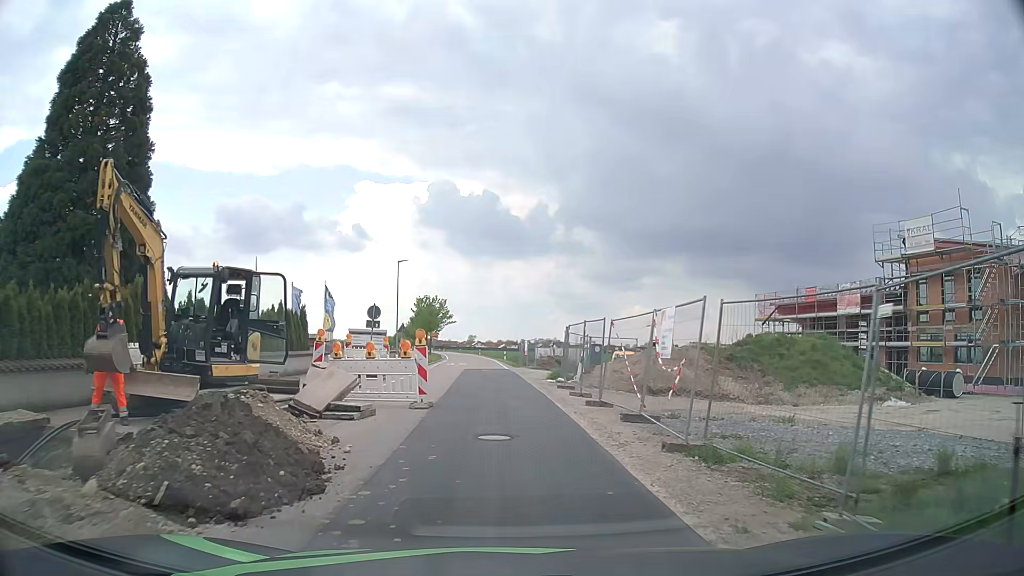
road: tertiary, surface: asphalt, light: Day
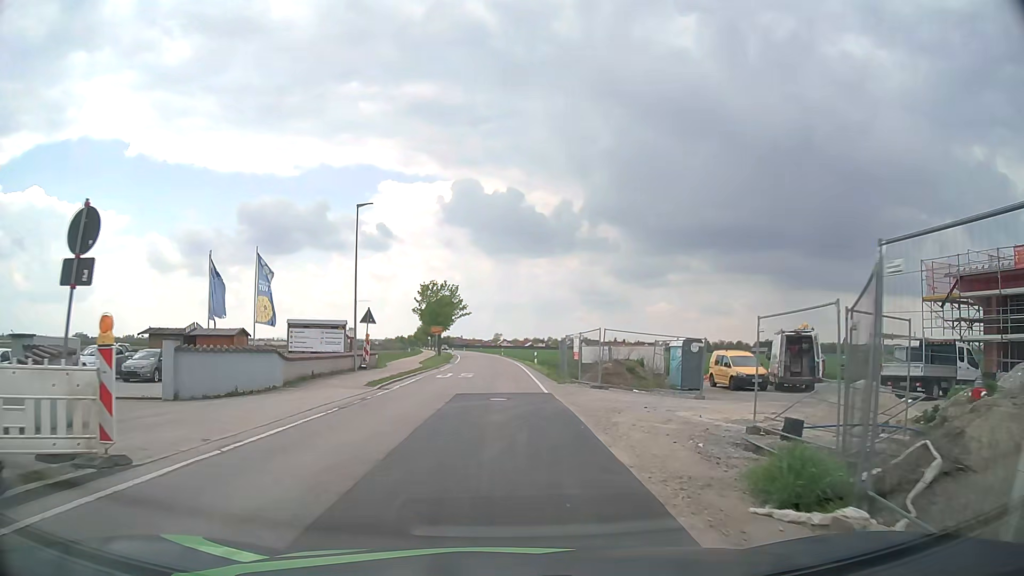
(-0.2, +21.6) m; -3°
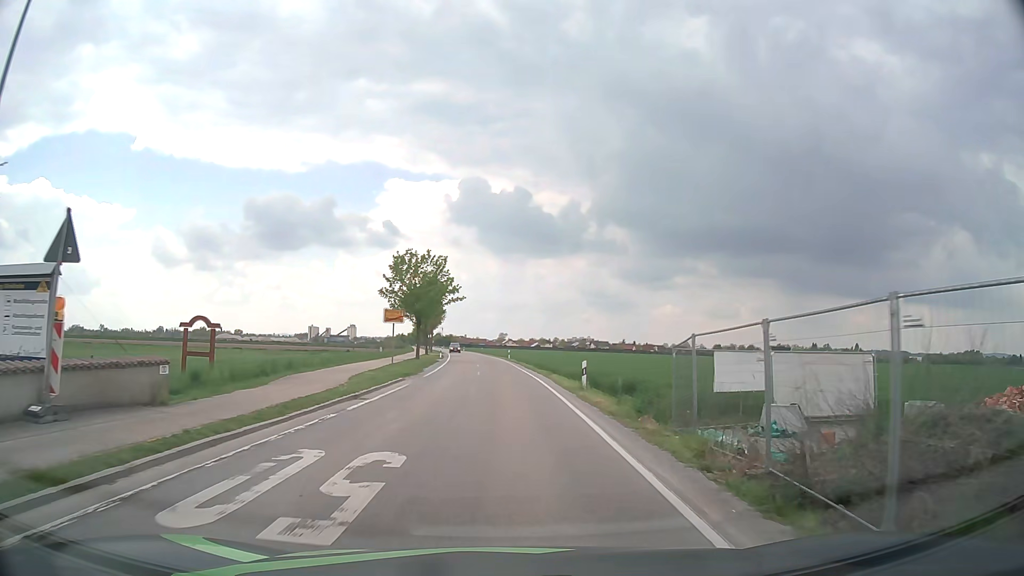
(-0.1, +25.1) m; 0°
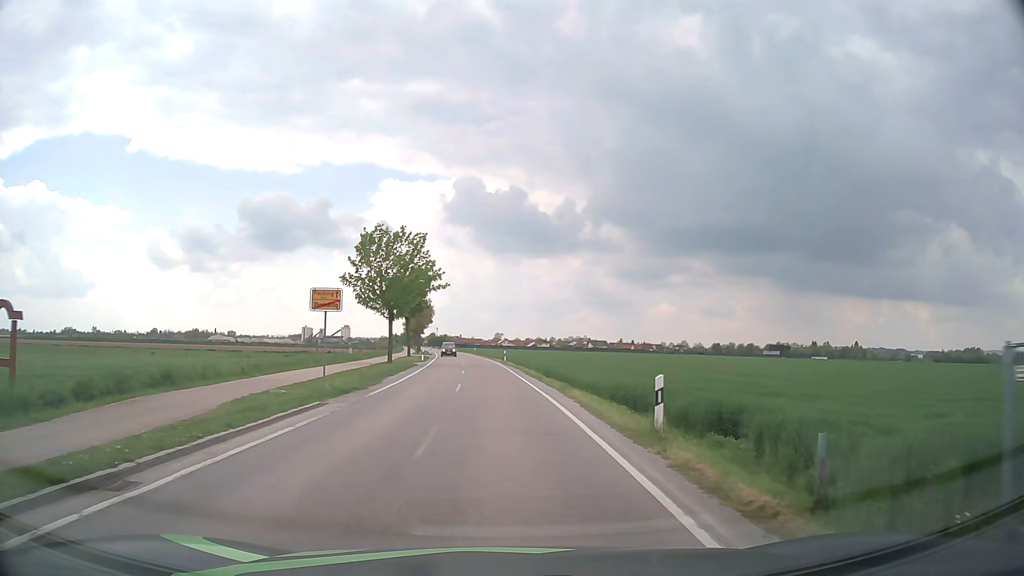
(0.0, +11.4) m; 0°
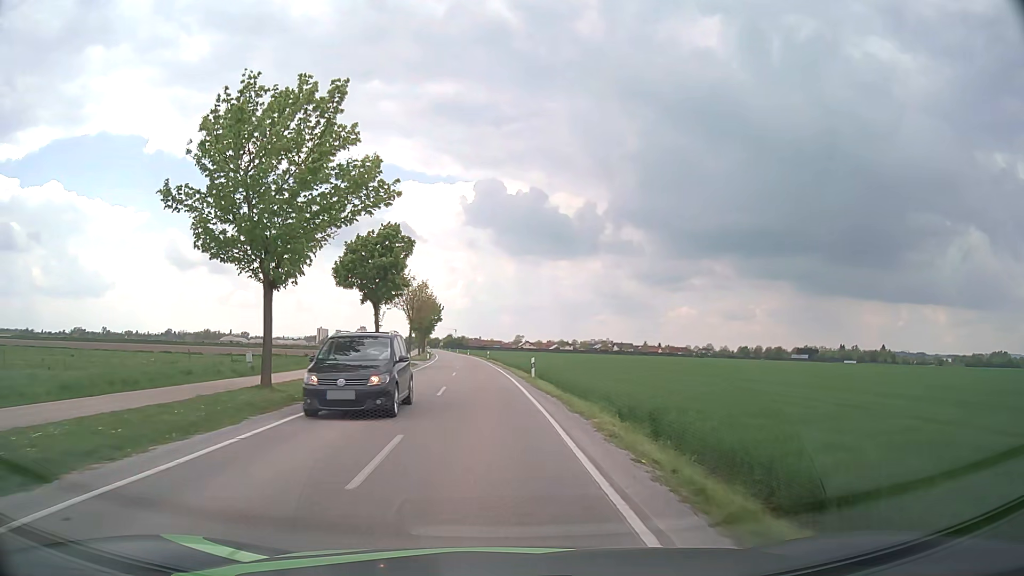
(-0.3, +25.9) m; -2°
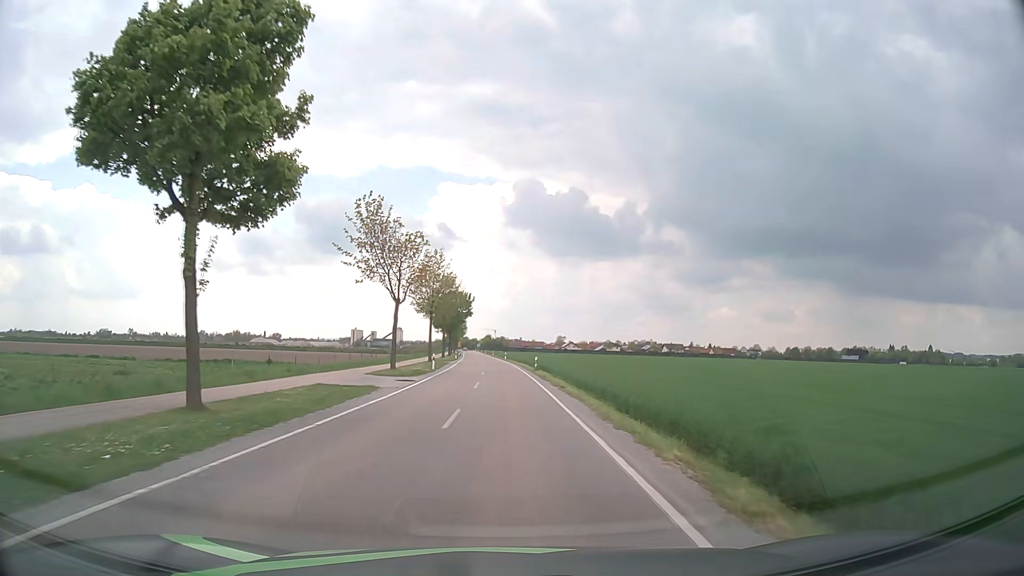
(-1.2, +31.3) m; -3°
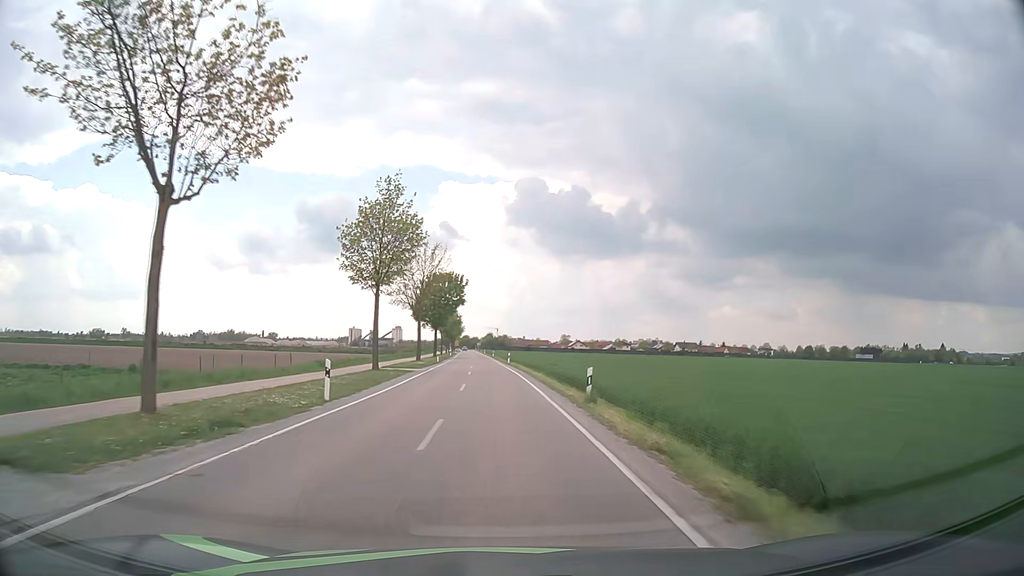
(-0.1, +27.3) m; 0°
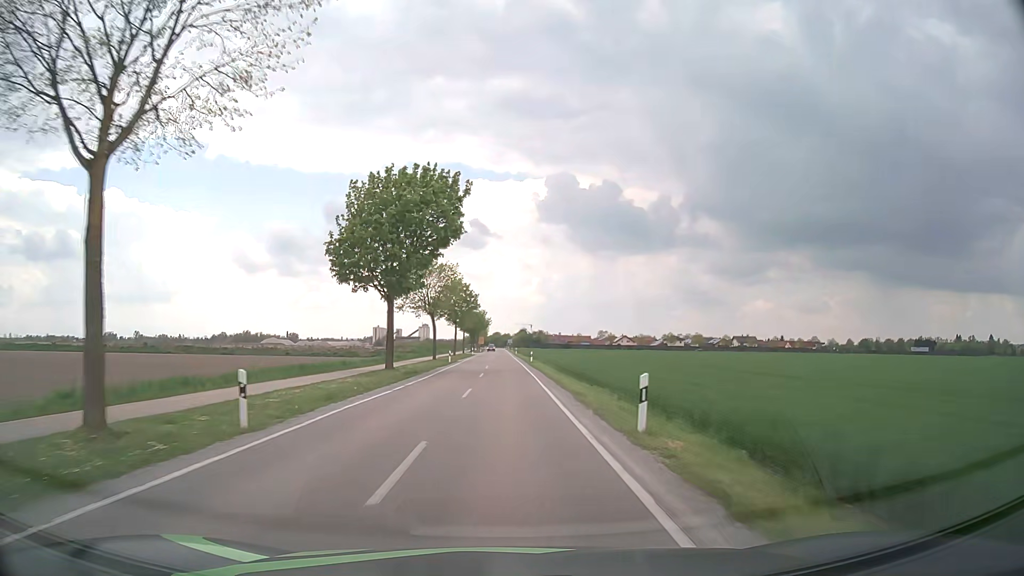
(-1.3, +51.7) m; -3°
(0, +10) (0, +20) (0, +30) (0, +40) (0, +50) (0, +60) (0, +70) (0, +80) (0, +90) (0, +100) m
